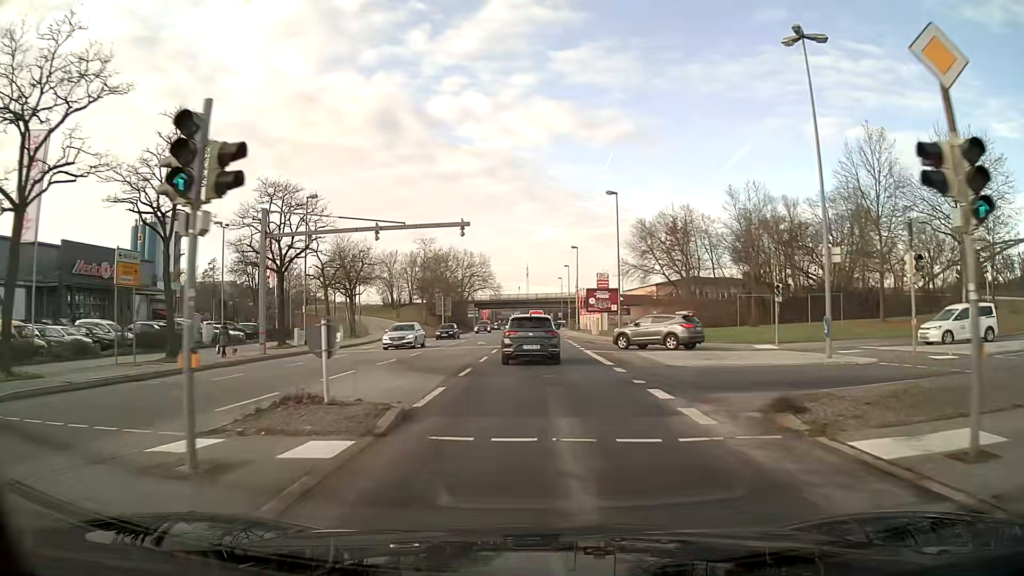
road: primary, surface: asphalt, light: Day
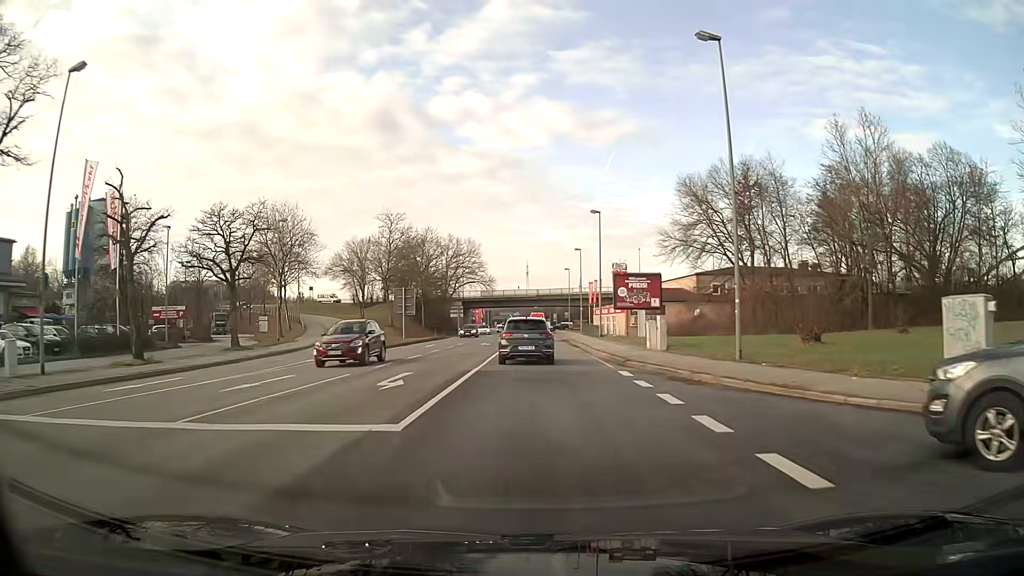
(0.0, +27.4) m; 0°
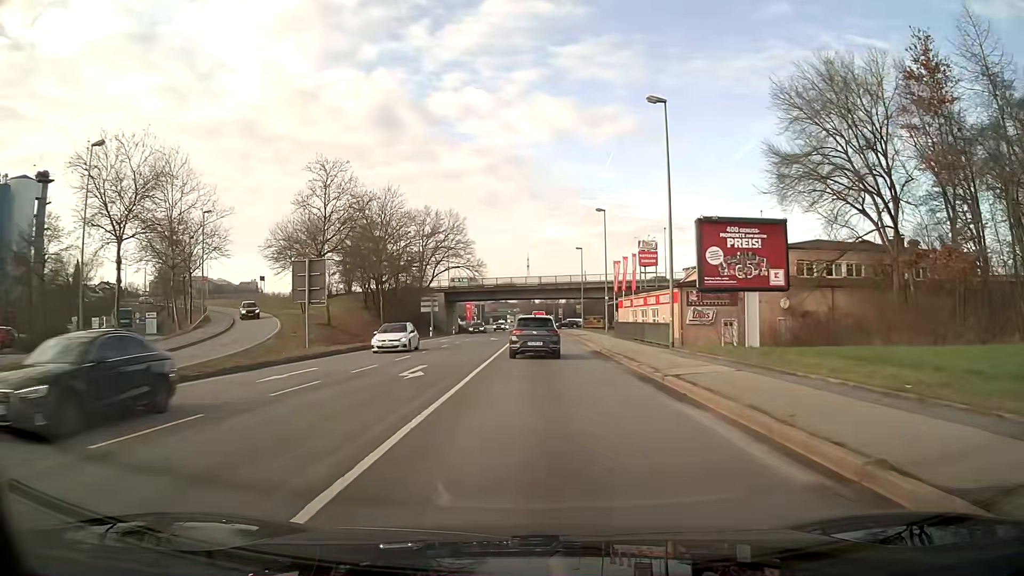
(0.0, +27.5) m; 0°
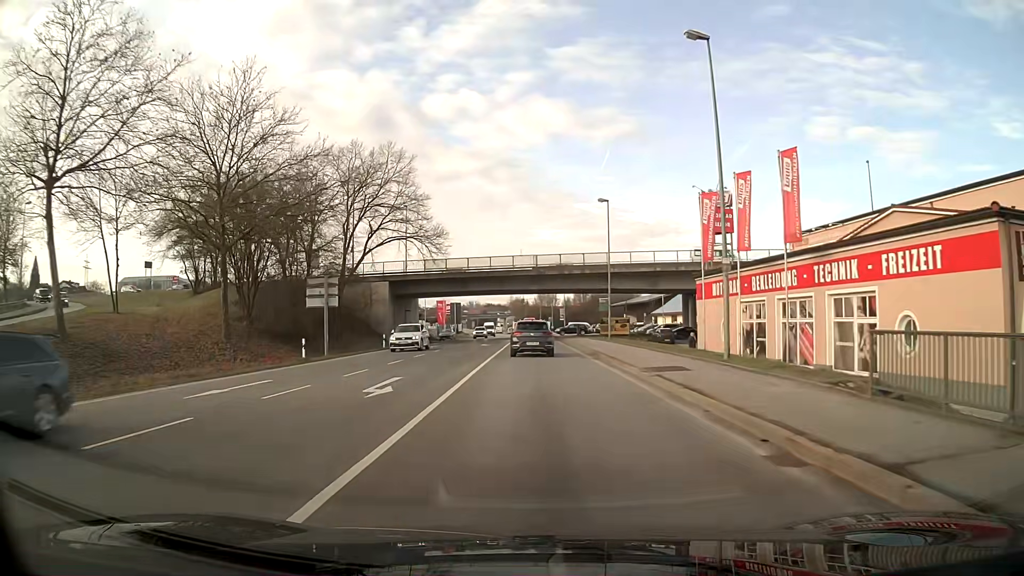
(+0.1, +36.2) m; 0°
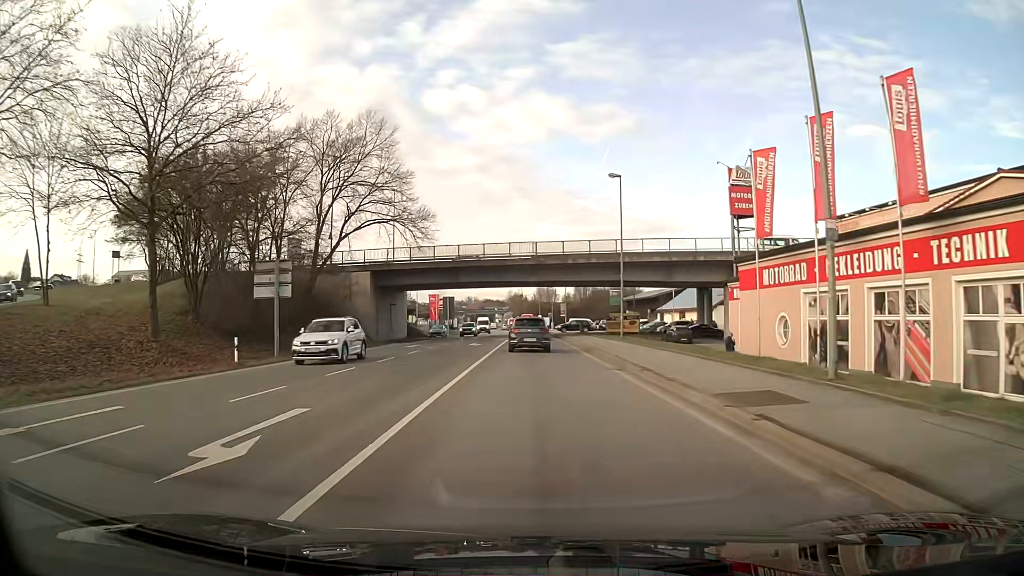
(0.0, +7.4) m; 0°
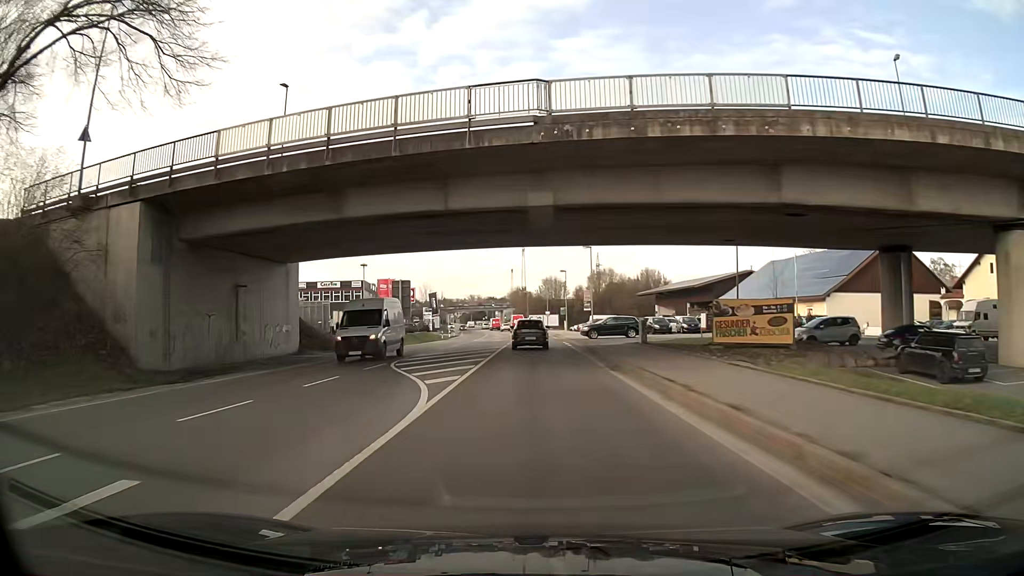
(-0.1, +38.1) m; 0°
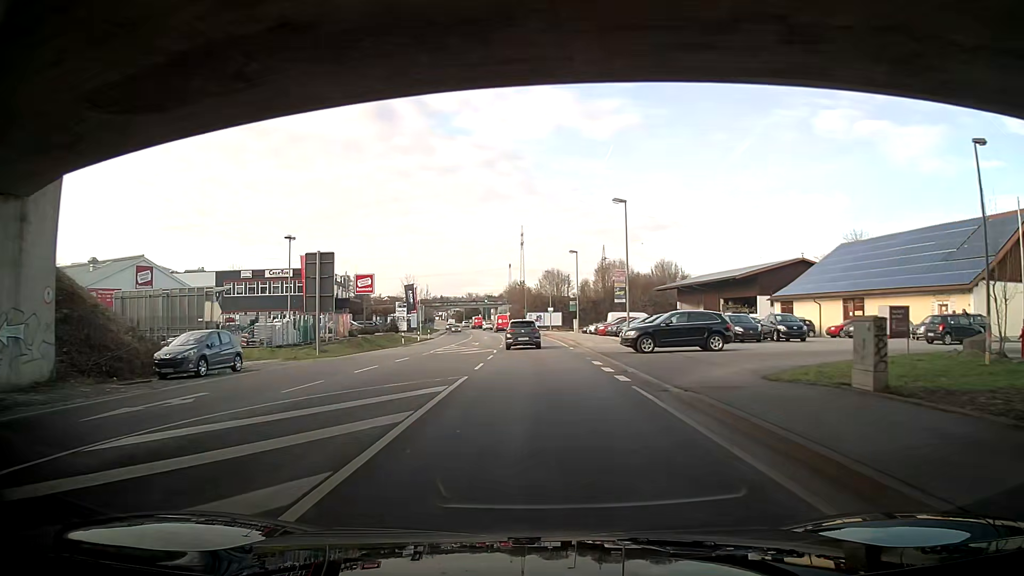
(0.0, +23.4) m; 0°
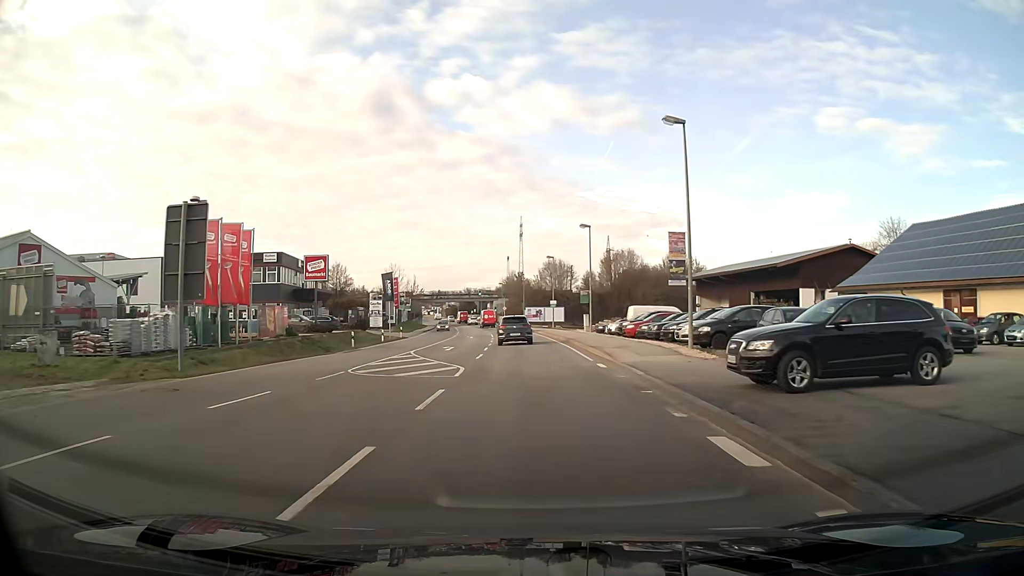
(0.0, +15.4) m; 0°
